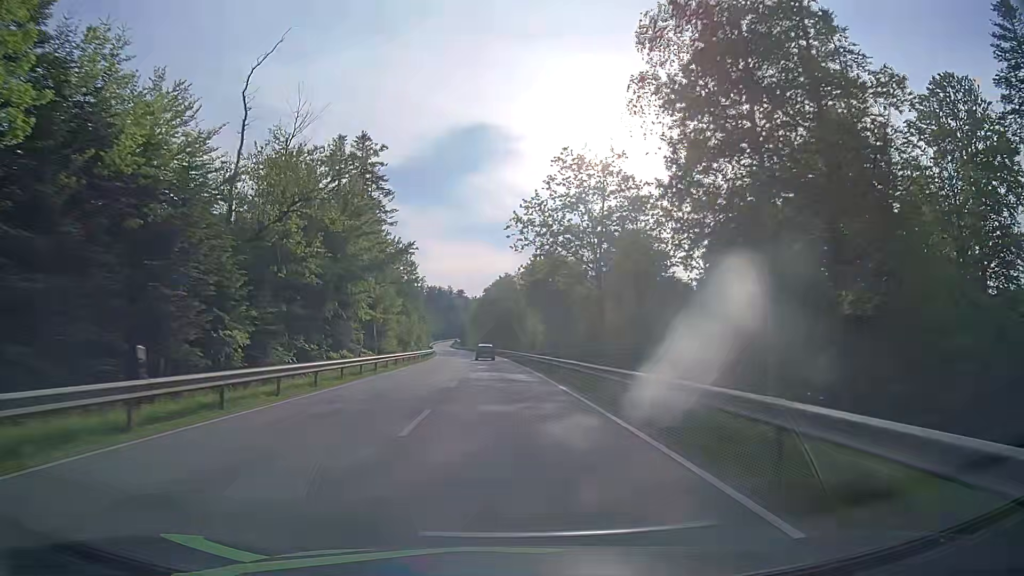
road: secondary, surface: asphalt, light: Day
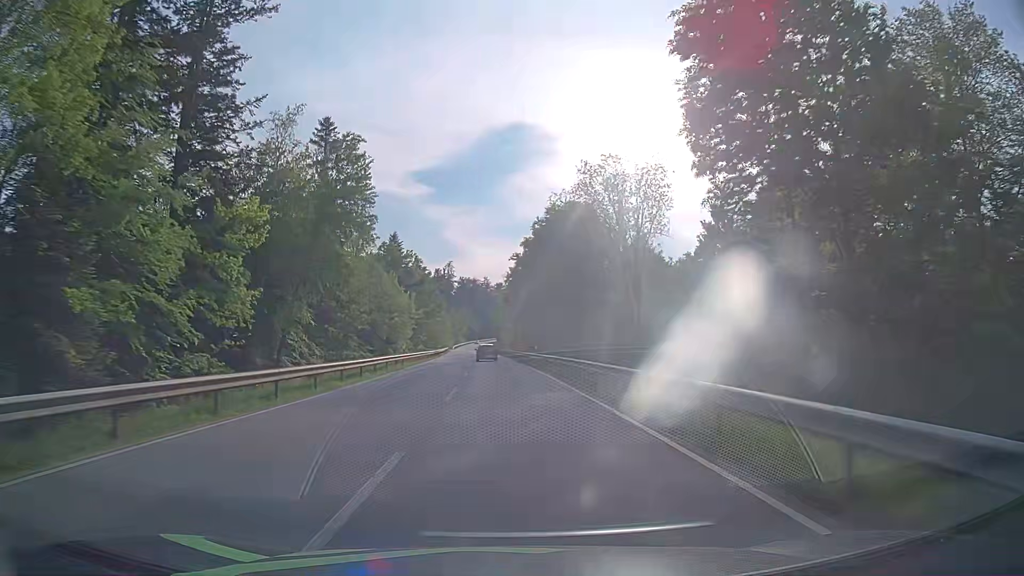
(-1.7, +65.6) m; -3°
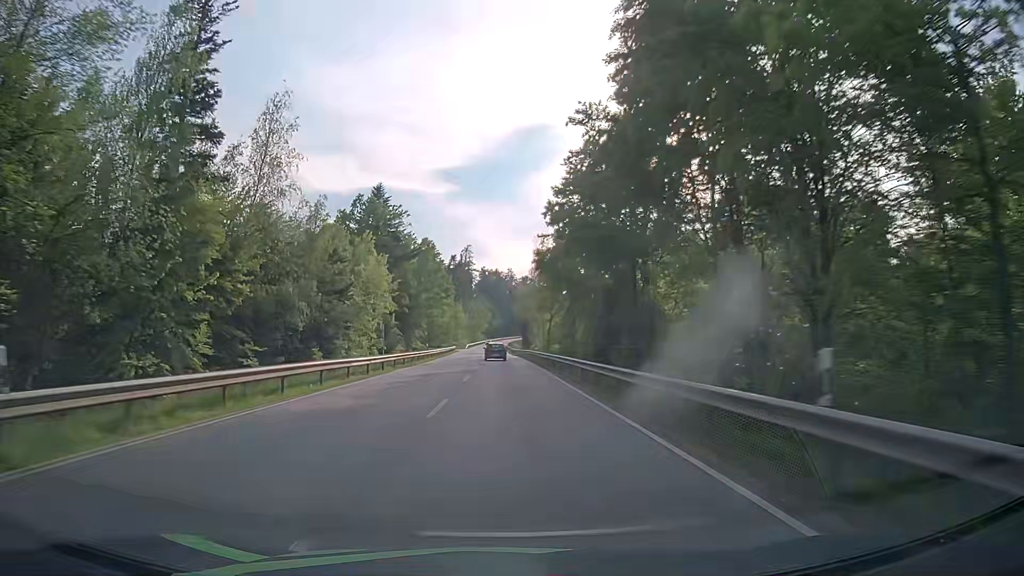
(-1.1, +39.9) m; -2°
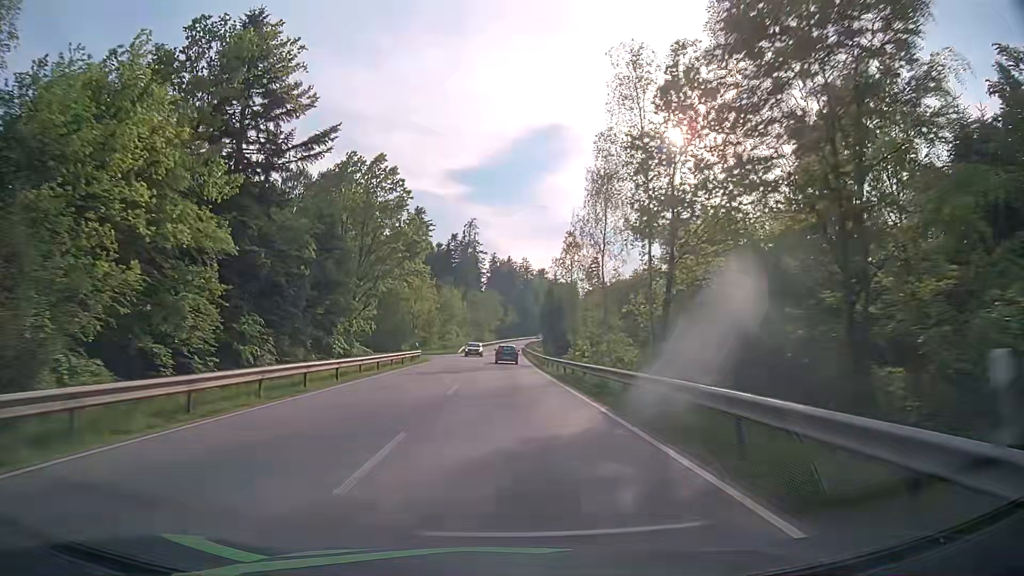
(-0.5, +53.9) m; -1°
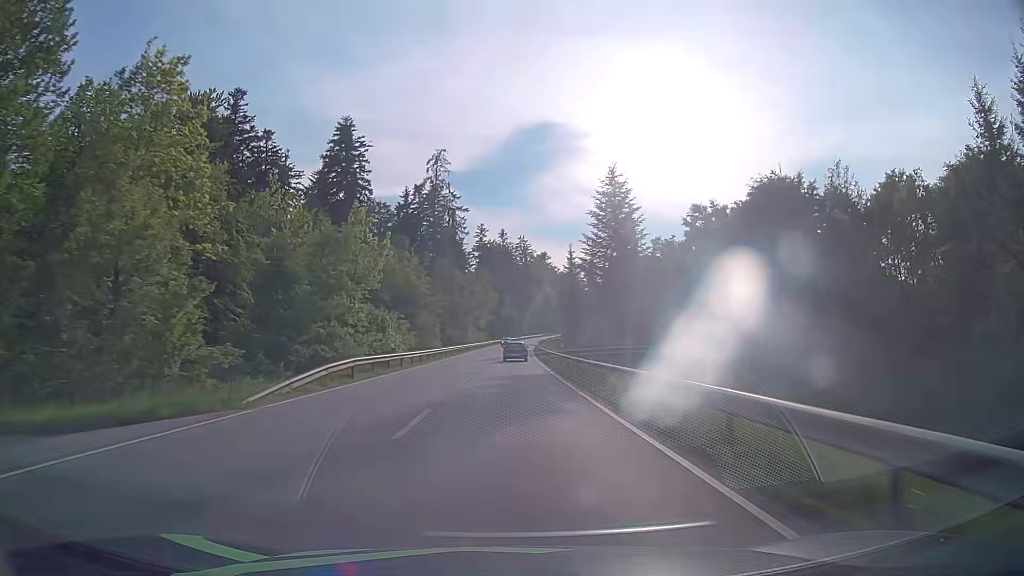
(-0.3, +68.3) m; 0°
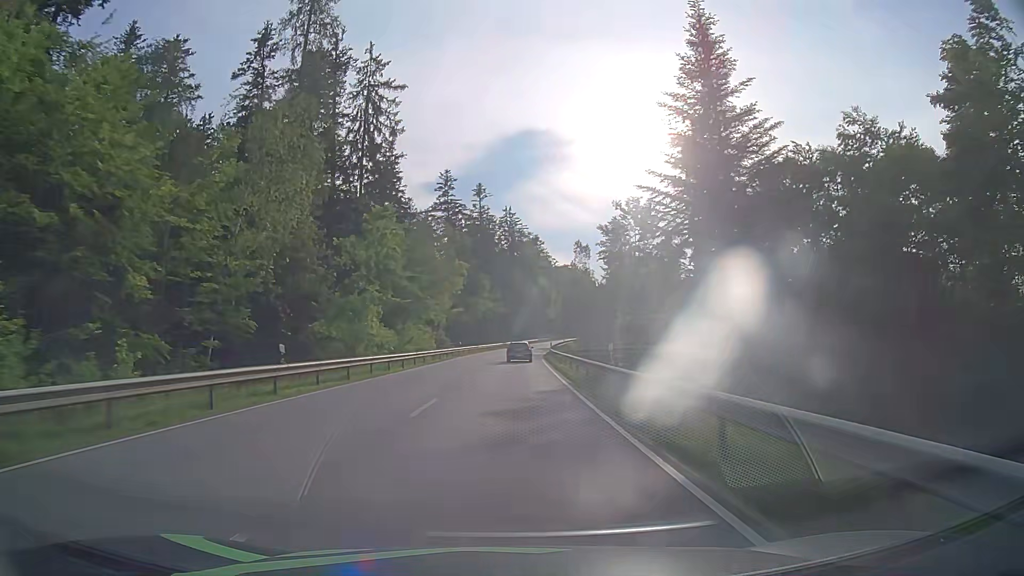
(+0.8, +68.9) m; +1°
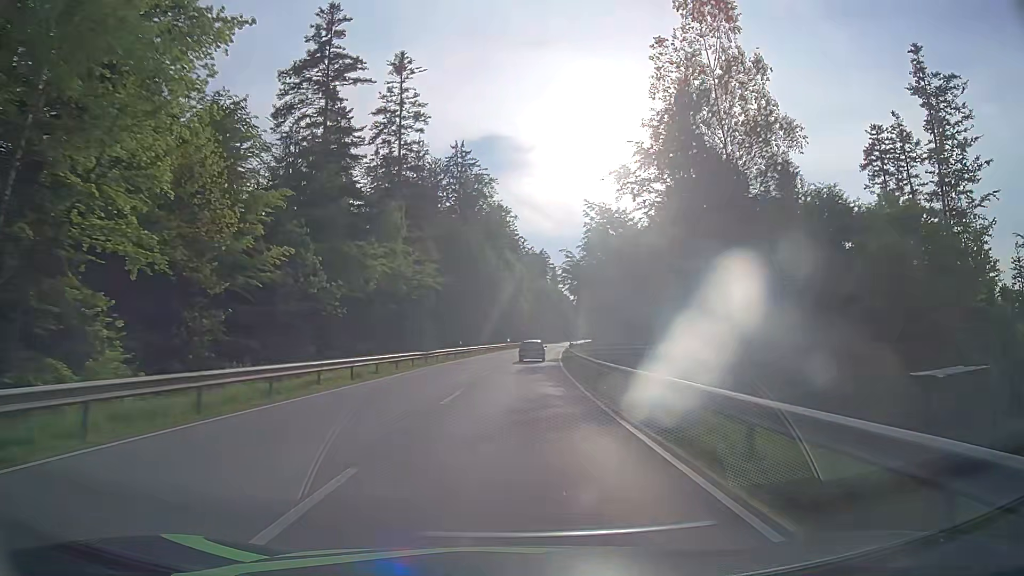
(+1.8, +68.9) m; +4°
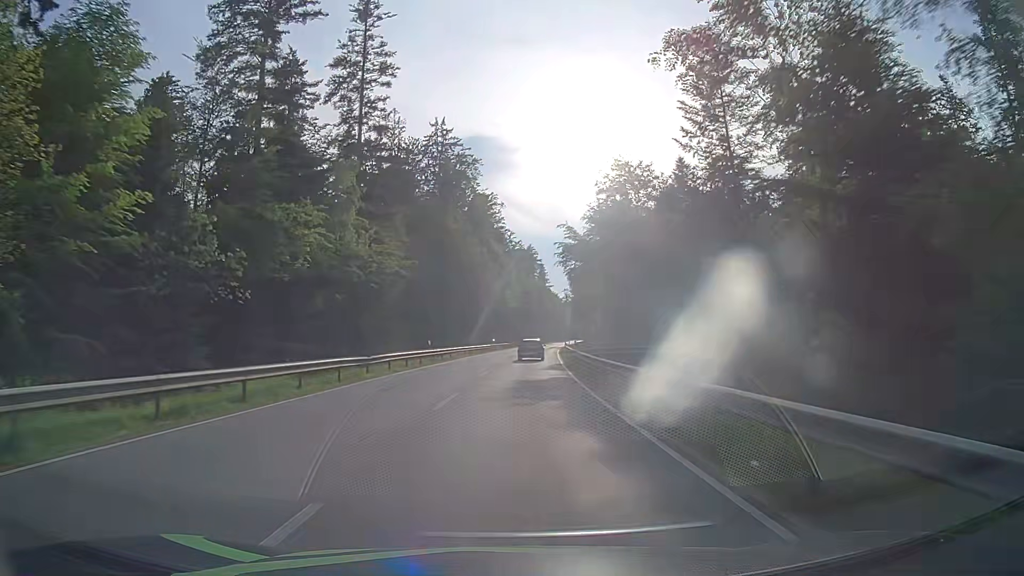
(+0.1, +13.8) m; +1°
(0, +10) (0, +20) (+1, +30) (+1, +40) (+2, +50) (+2, +60) (+3, +70) (+4, +80) (+5, +90) (+5, +100) m
